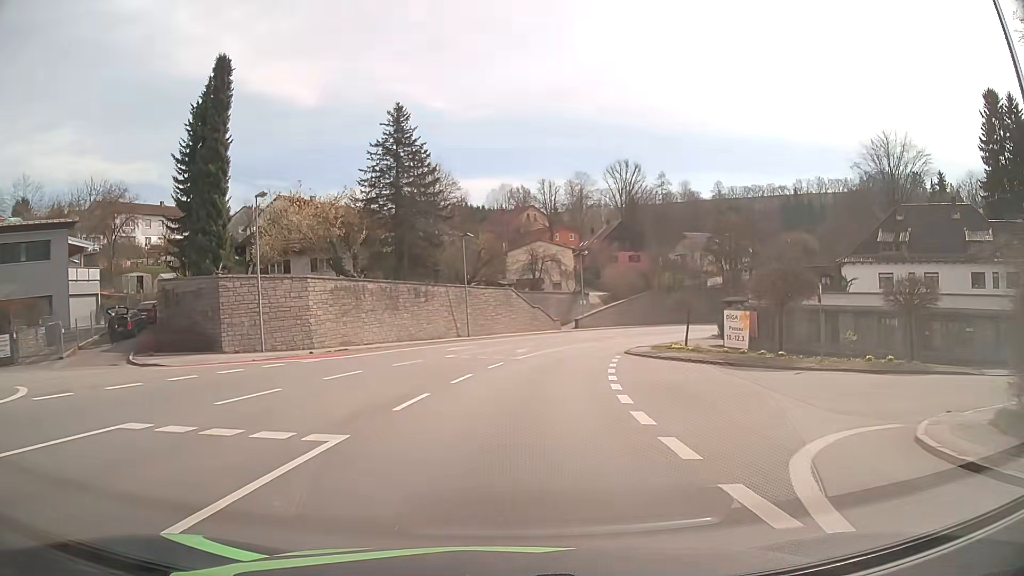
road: primary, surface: asphalt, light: Day
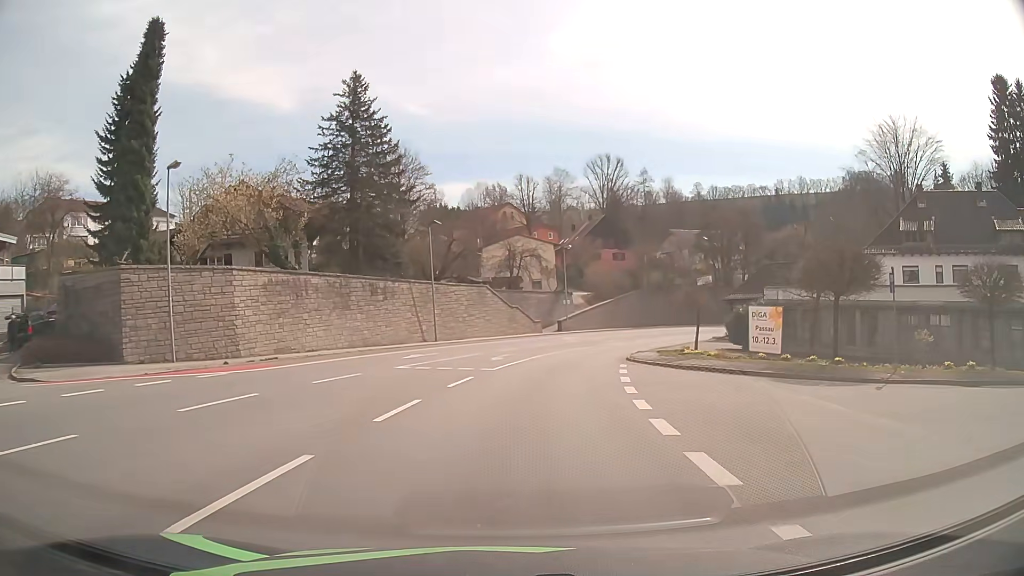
(+0.1, +7.6) m; +2°
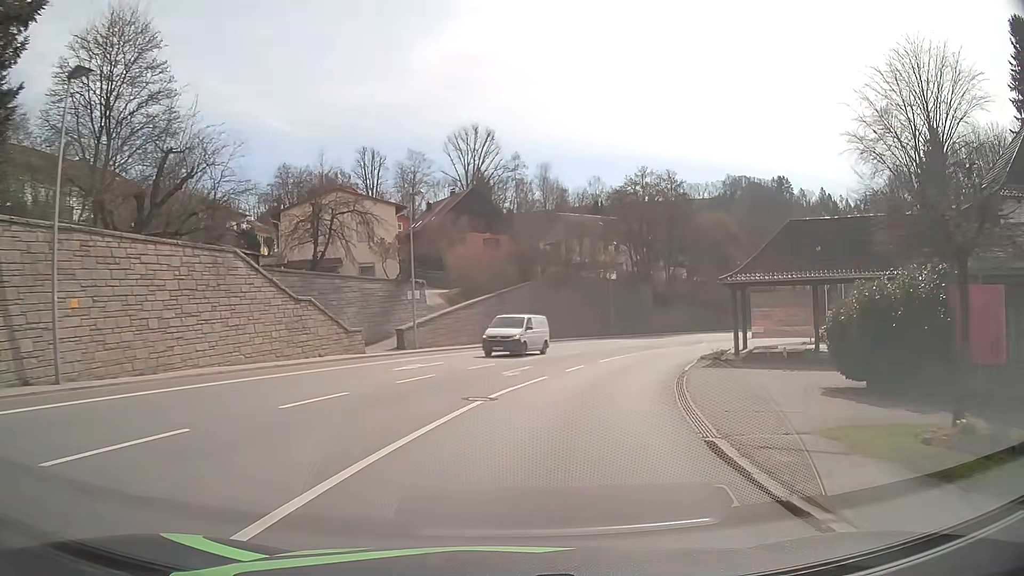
(+2.7, +30.1) m; +12°
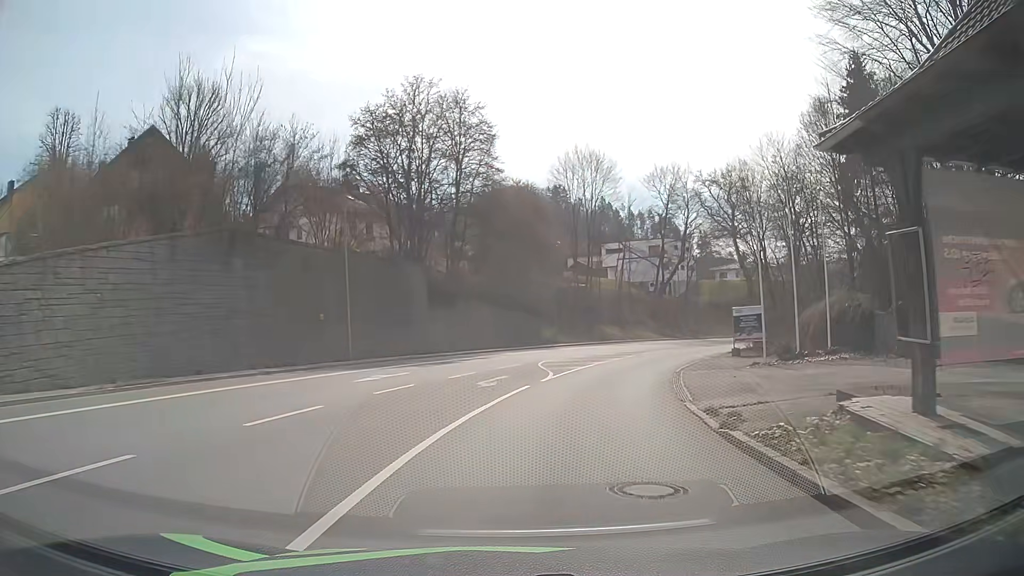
(+5.3, +29.4) m; +20°
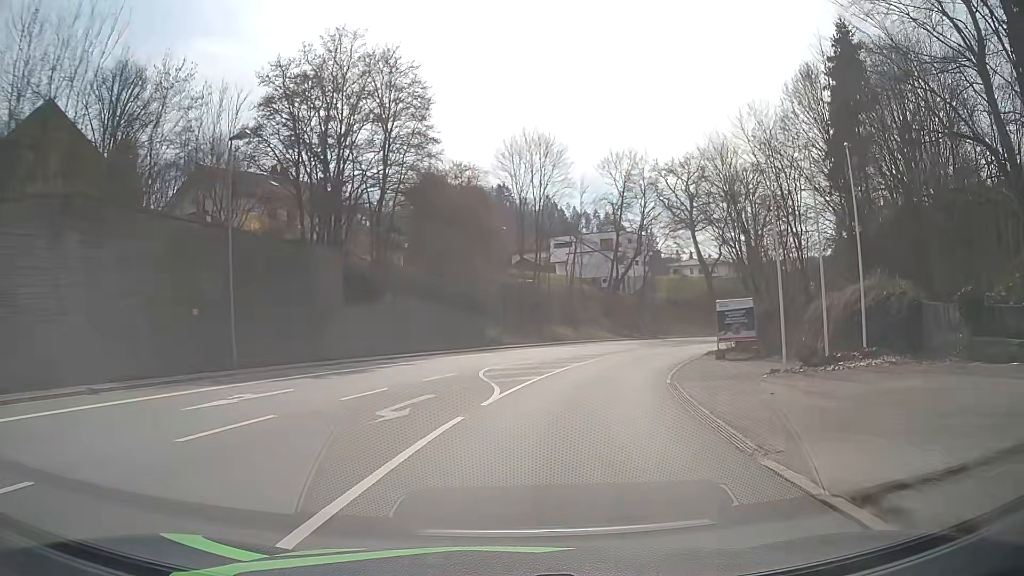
(+0.3, +7.5) m; +5°
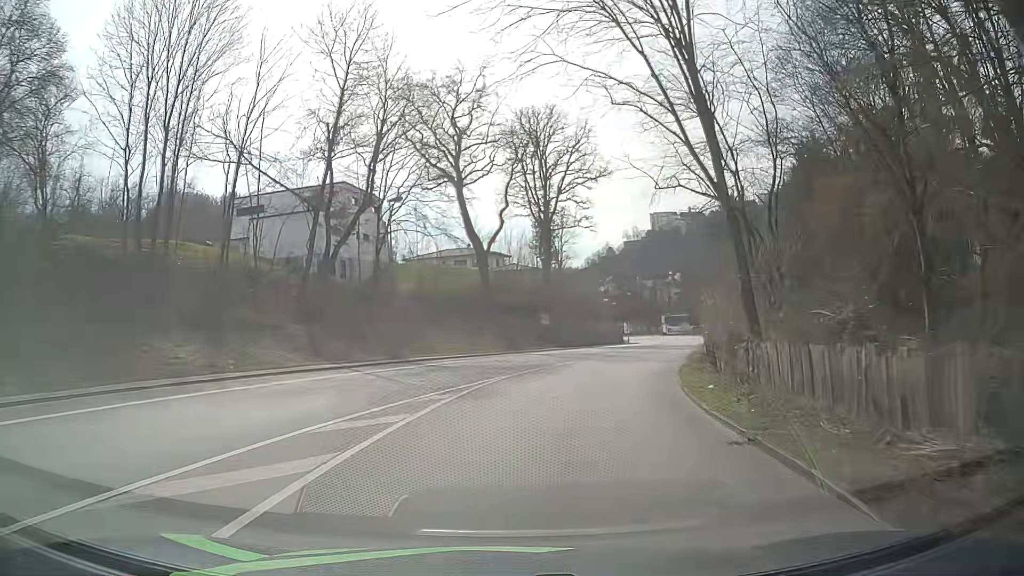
(+7.4, +37.7) m; +22°
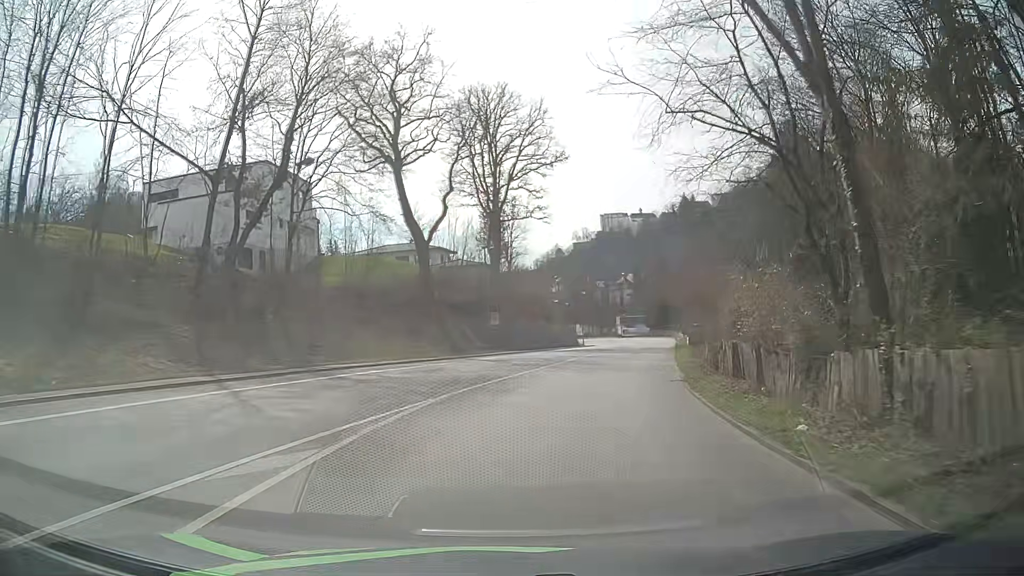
(+0.3, +7.9) m; +4°
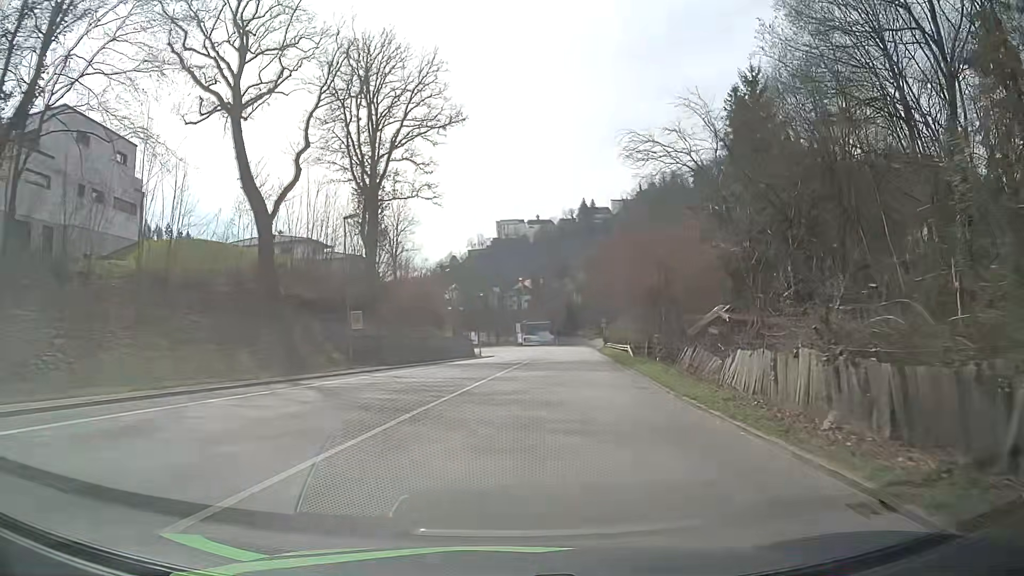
(+1.1, +15.6) m; +9°
(0, +10) (+1, +20) (+2, +30) (+3, +40) (+5, +50) (+6, +60) (+6, +70) (+7, +80) (+7, +90) (+7, +100) m
